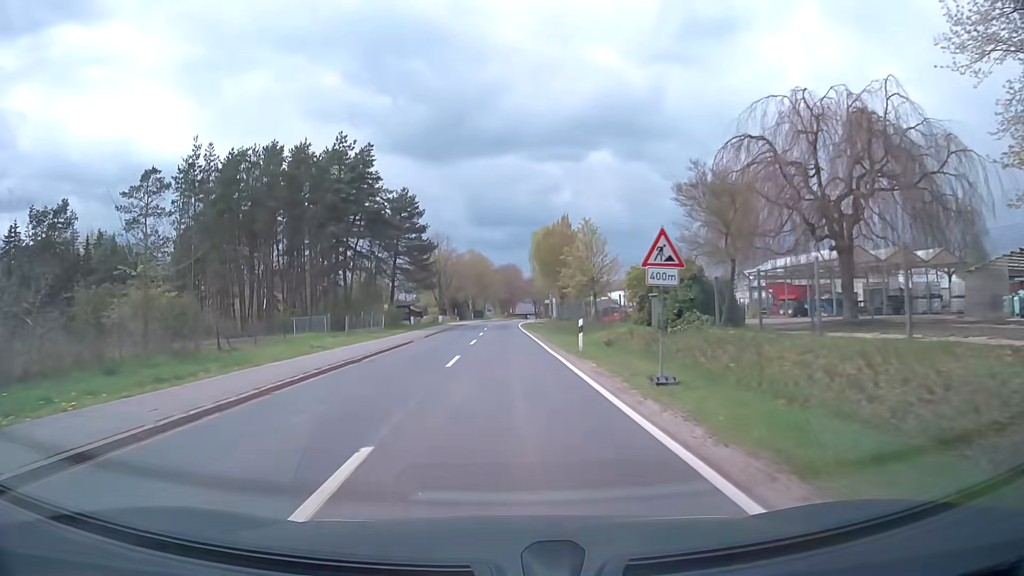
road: secondary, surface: asphalt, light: Day
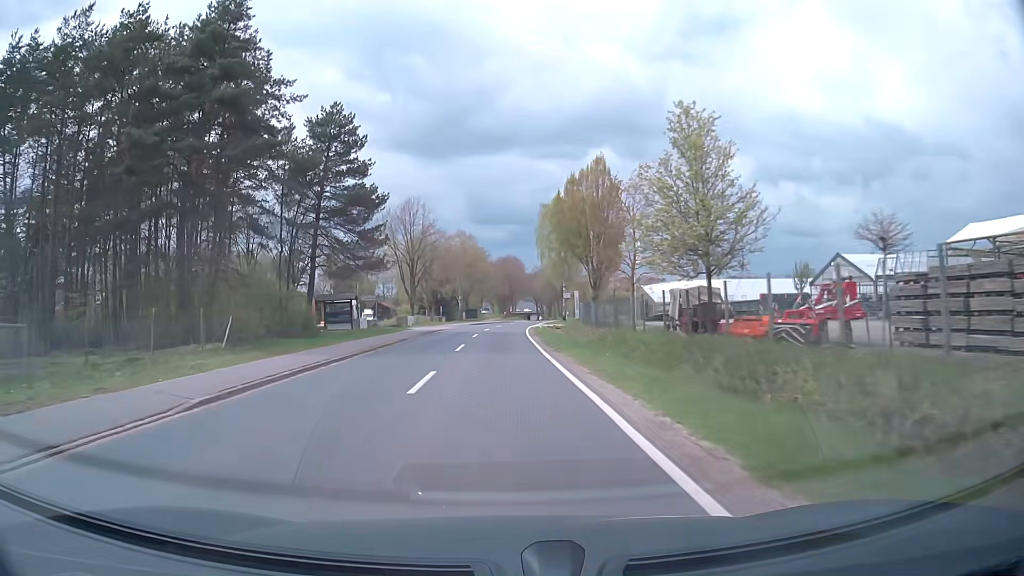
(+0.3, +29.7) m; 0°
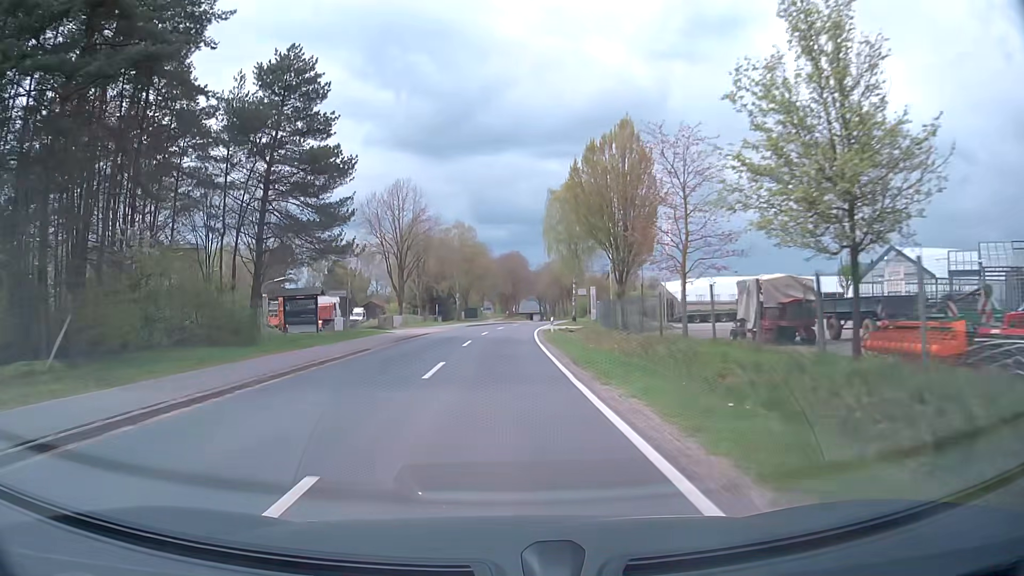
(0.0, +9.9) m; 0°
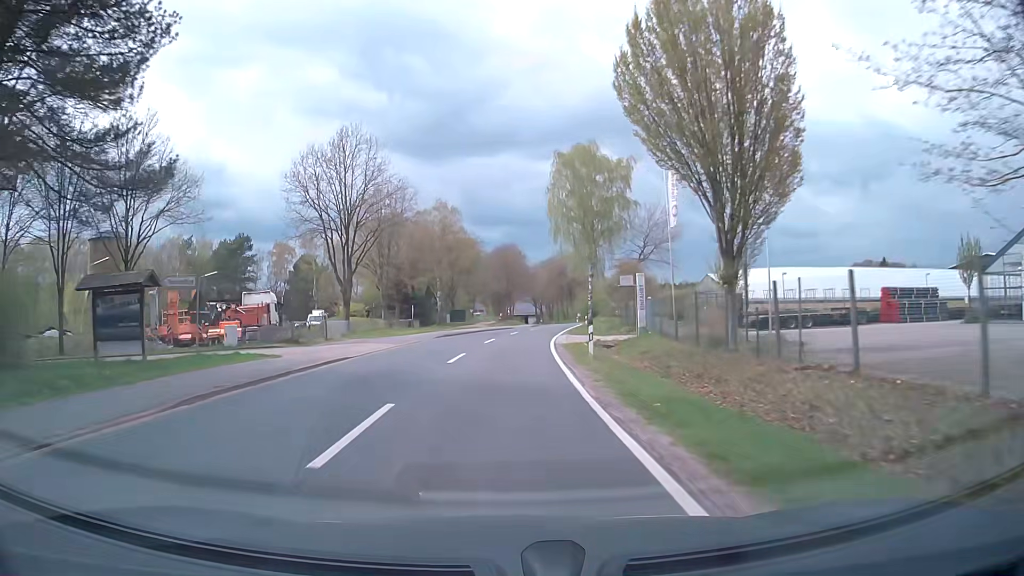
(0.0, +19.9) m; 0°
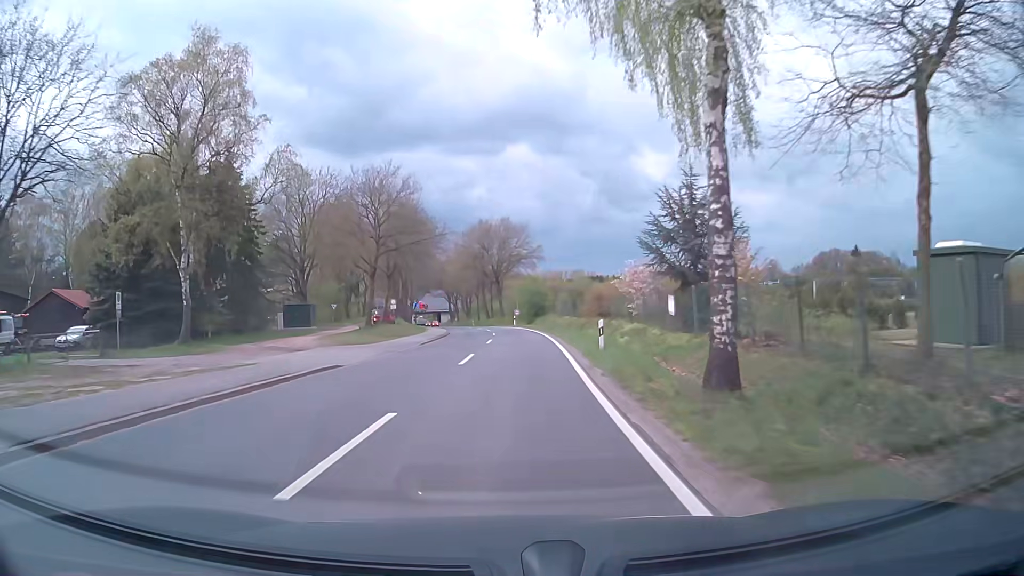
(+3.1, +49.5) m; +7°
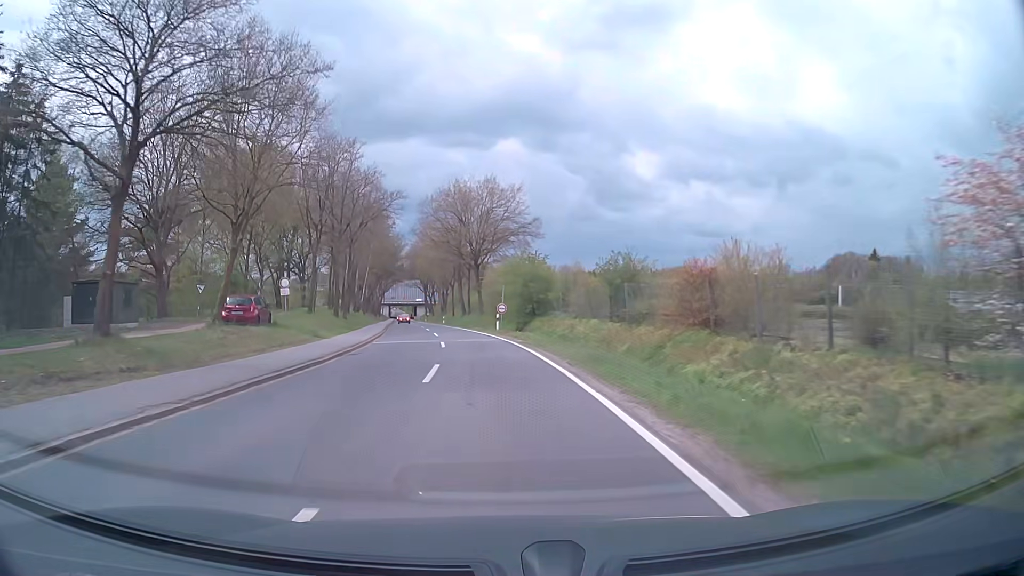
(+0.7, +28.6) m; +2°
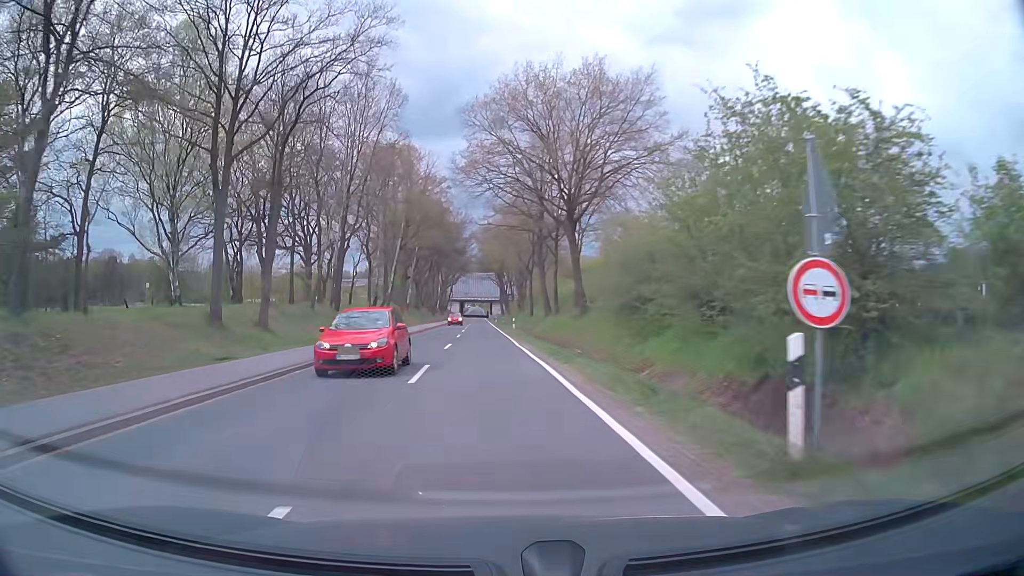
(-1.9, +36.6) m; -7°
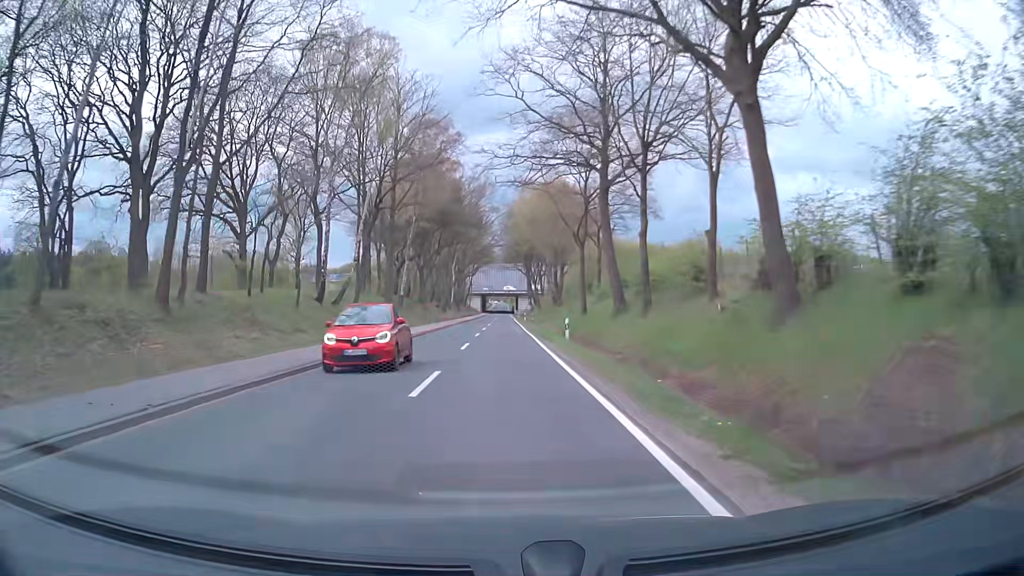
(-0.9, +26.7) m; -2°
(0, +10) (0, +20) (0, +30) (0, +40) (0, +50) (0, +60) (0, +70) (0, +80) (0, +90) (0, +100) m
